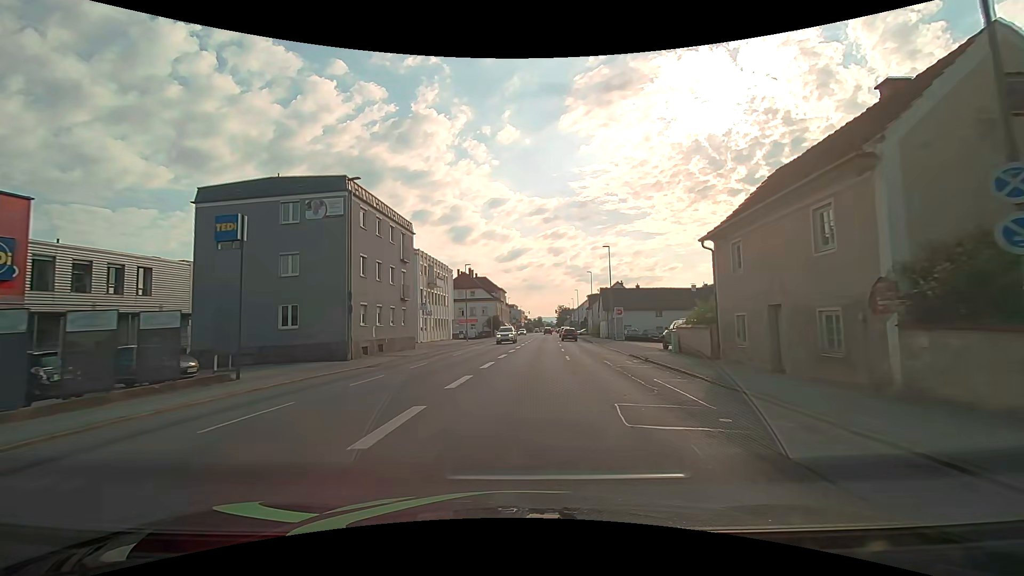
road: tertiary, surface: asphalt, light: Day
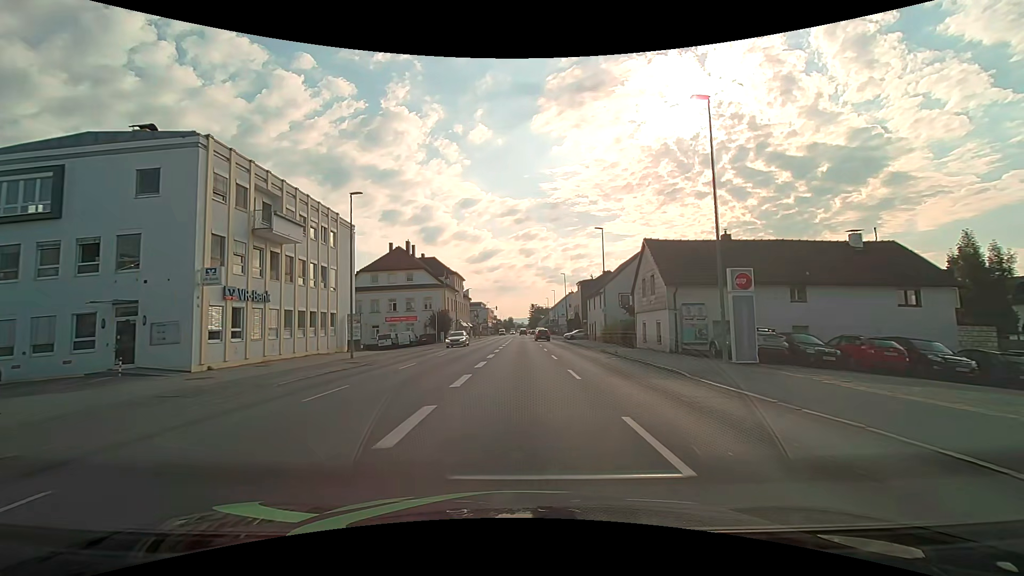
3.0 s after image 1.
(+1.2, +35.8) m; +3°
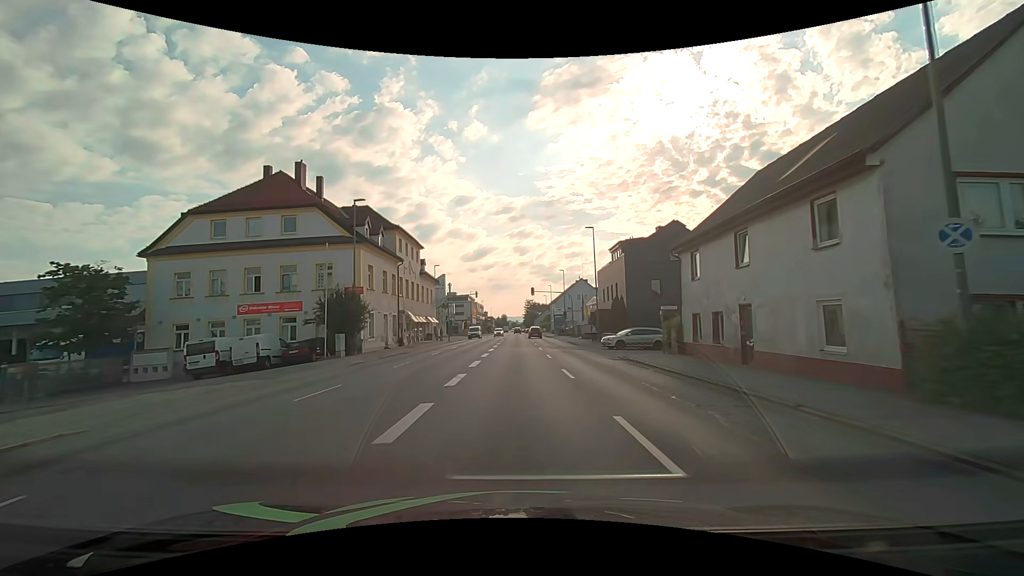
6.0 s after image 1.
(+0.4, +36.1) m; +1°
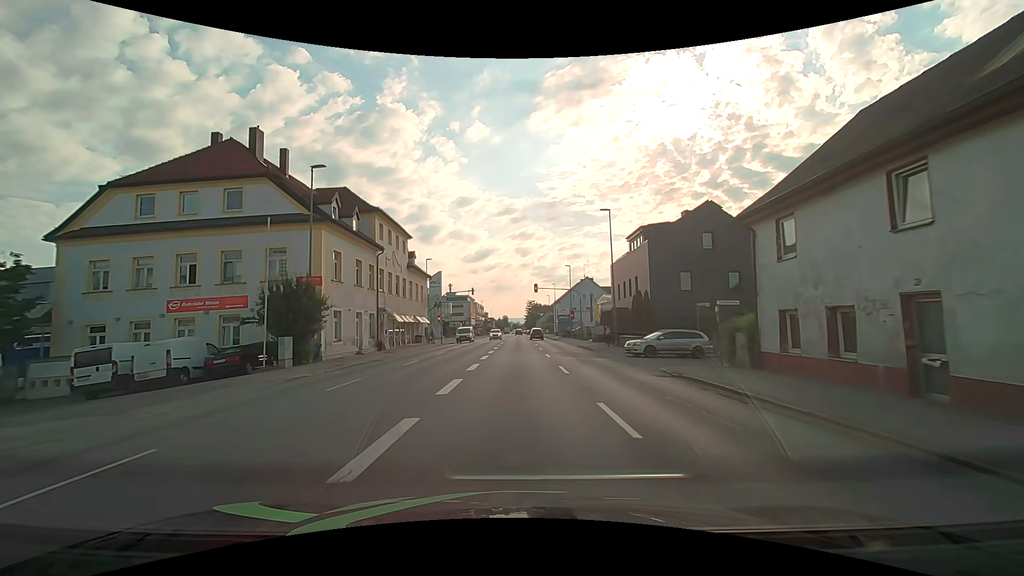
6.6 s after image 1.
(0.0, +7.3) m; 0°
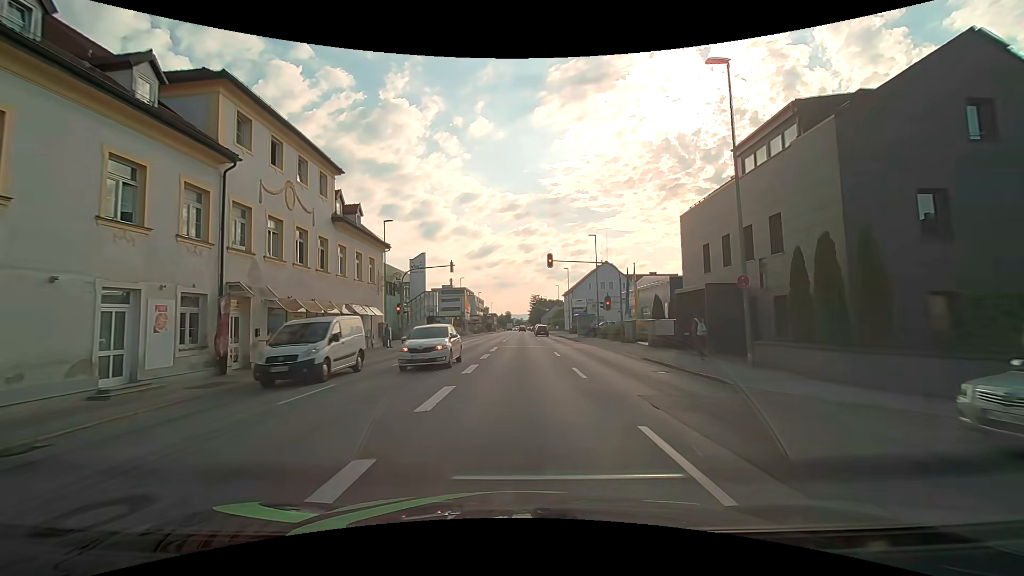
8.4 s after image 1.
(0.0, +20.5) m; 0°
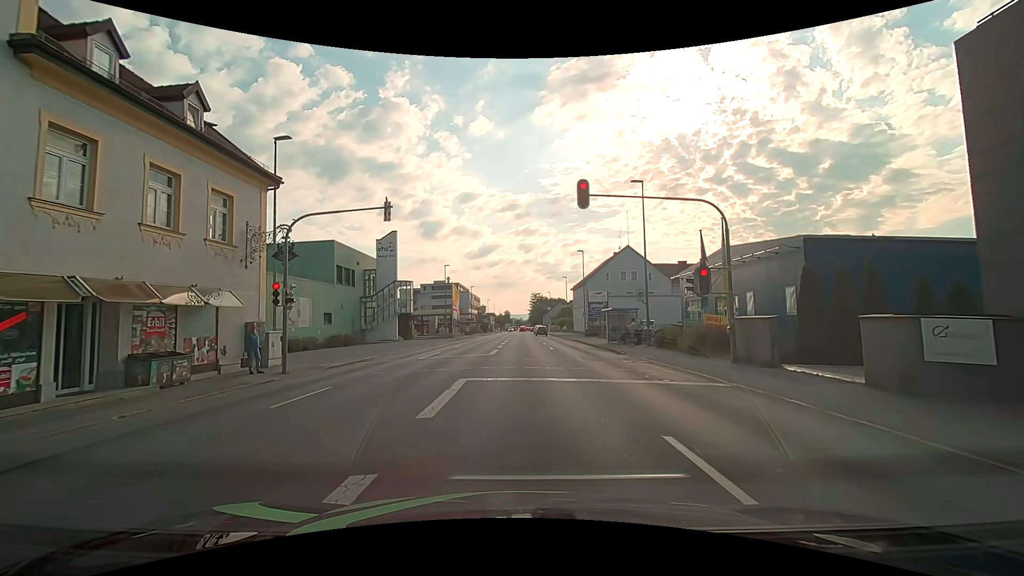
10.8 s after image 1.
(0.0, +18.0) m; -1°
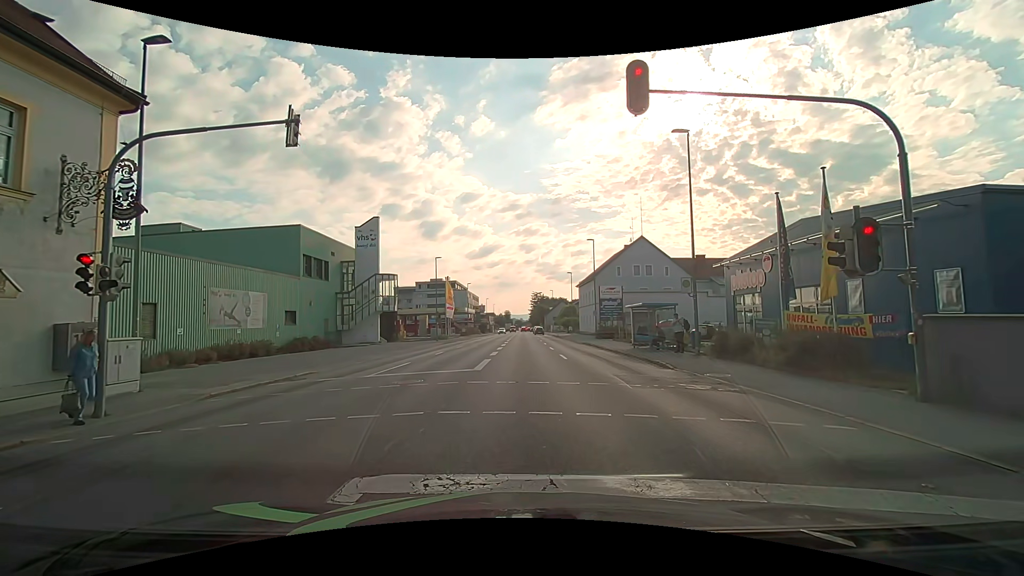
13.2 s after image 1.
(+0.1, +7.7) m; +1°
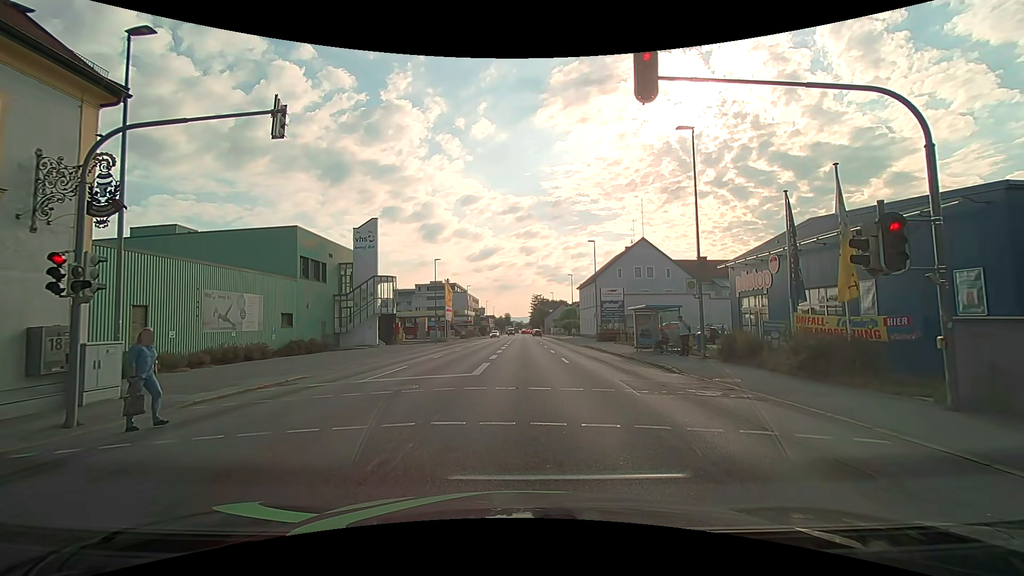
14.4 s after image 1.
(0.0, +0.6) m; 0°
(0, +10) (0, +20) (0, +30) (+1, +40) (+1, +50) (+1, +60) (+1, +70) (+1, +80) (+1, +90) (+1, +100) m
